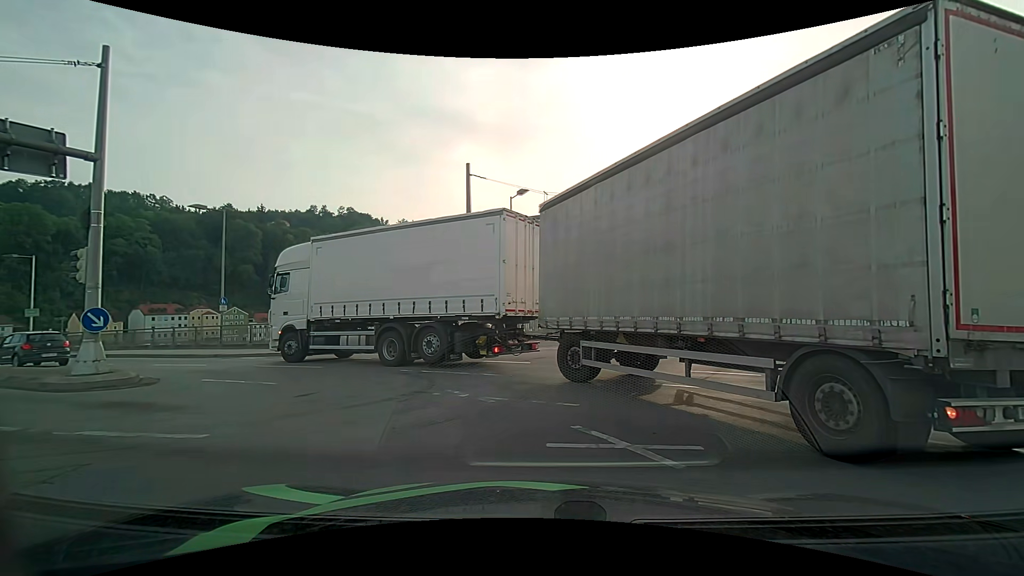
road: primary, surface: asphalt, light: Day
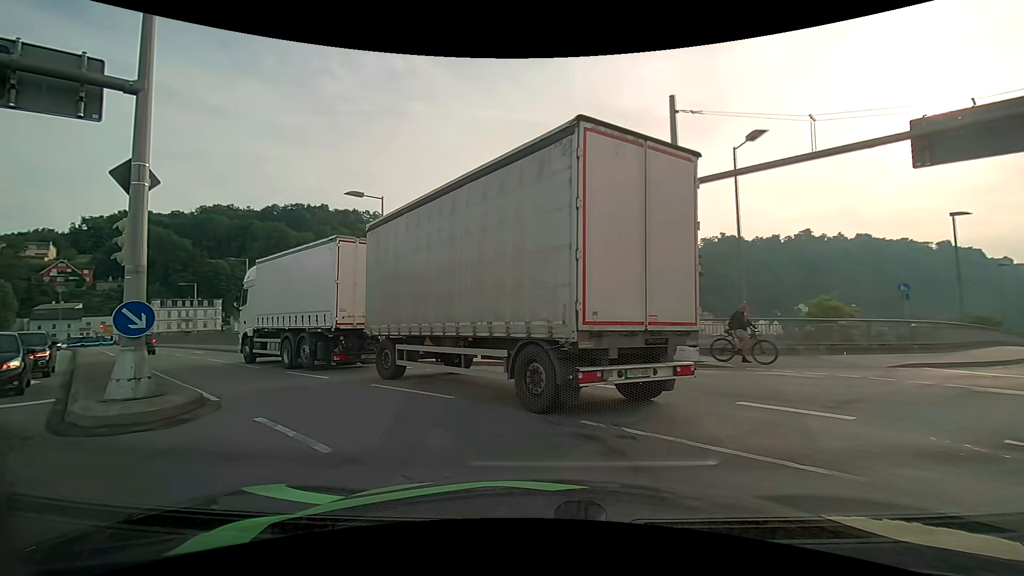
(-1.0, +6.6) m; -20°
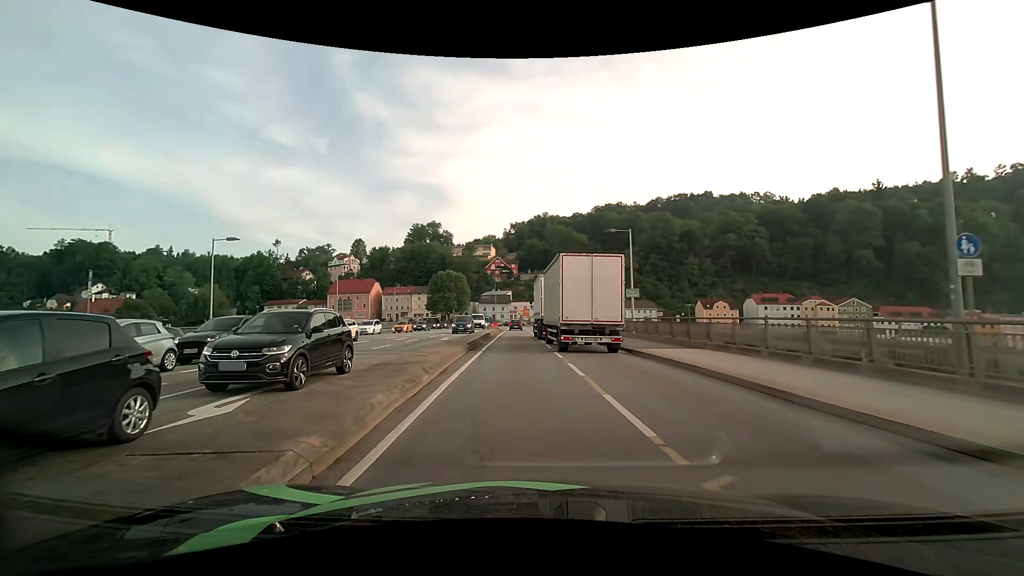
(-5.8, +12.8) m; -43°
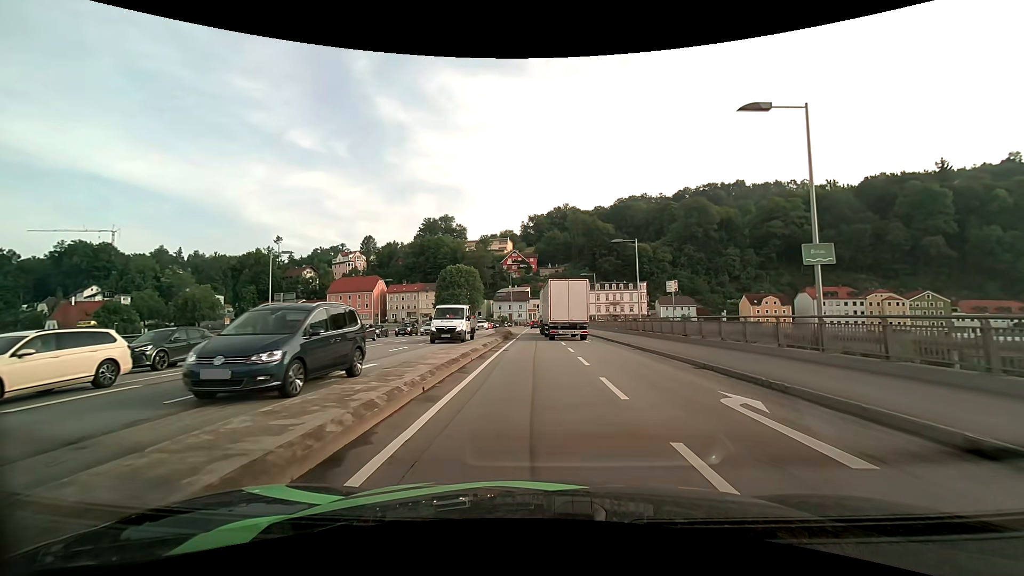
(-0.6, +20.9) m; -2°
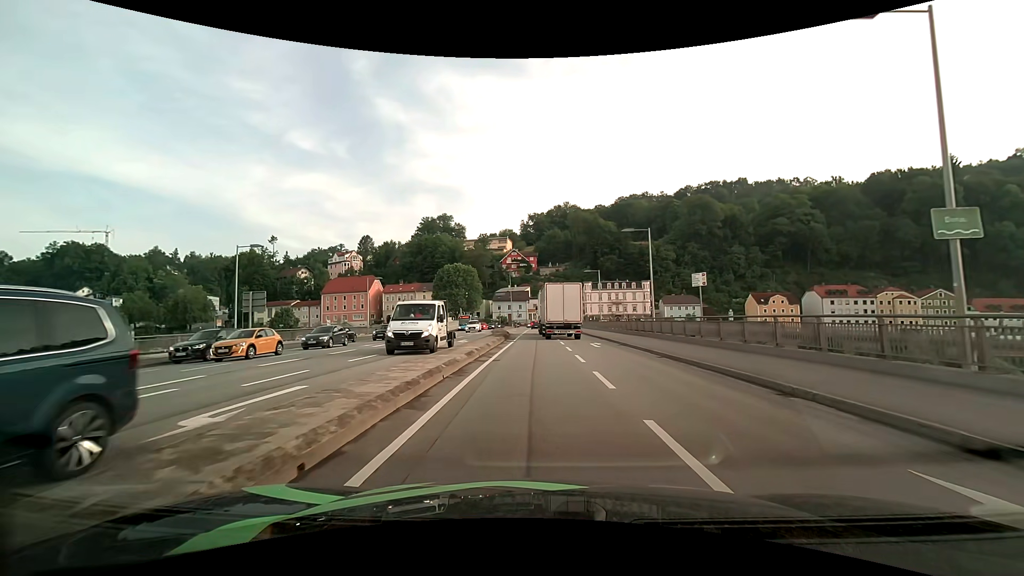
(0.0, +4.8) m; +1°
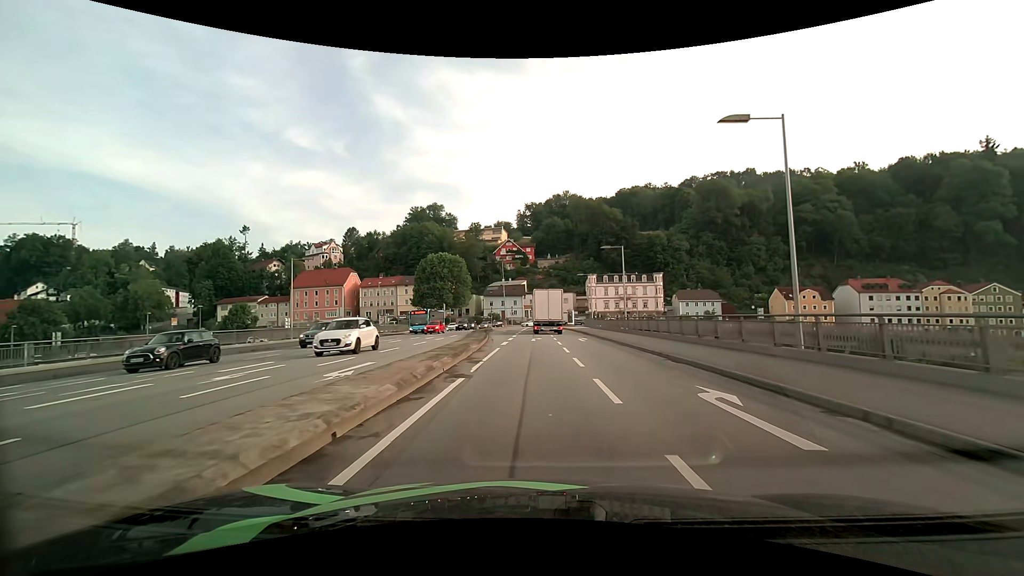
(0.0, +19.8) m; 0°
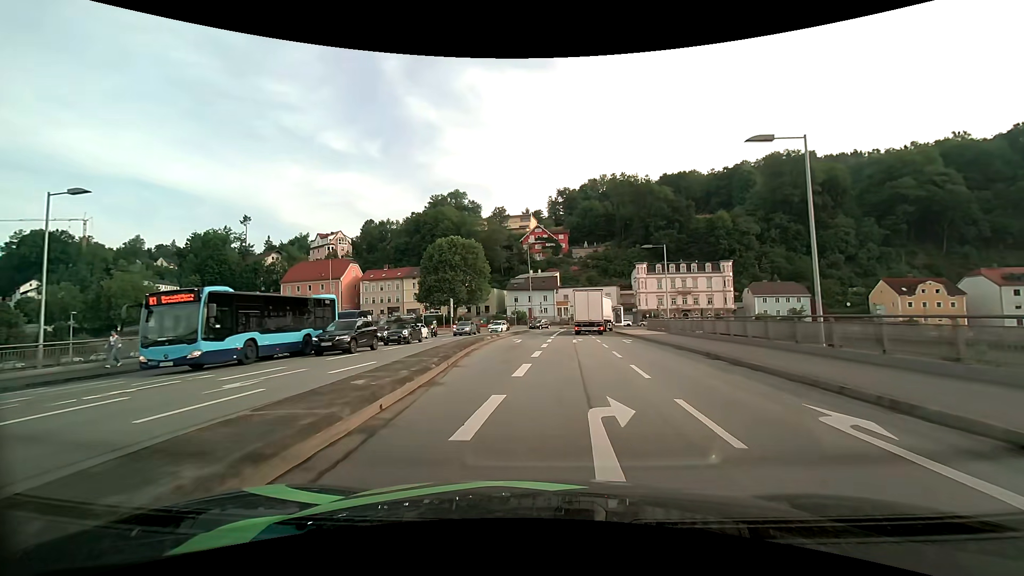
(-0.6, +26.7) m; -4°
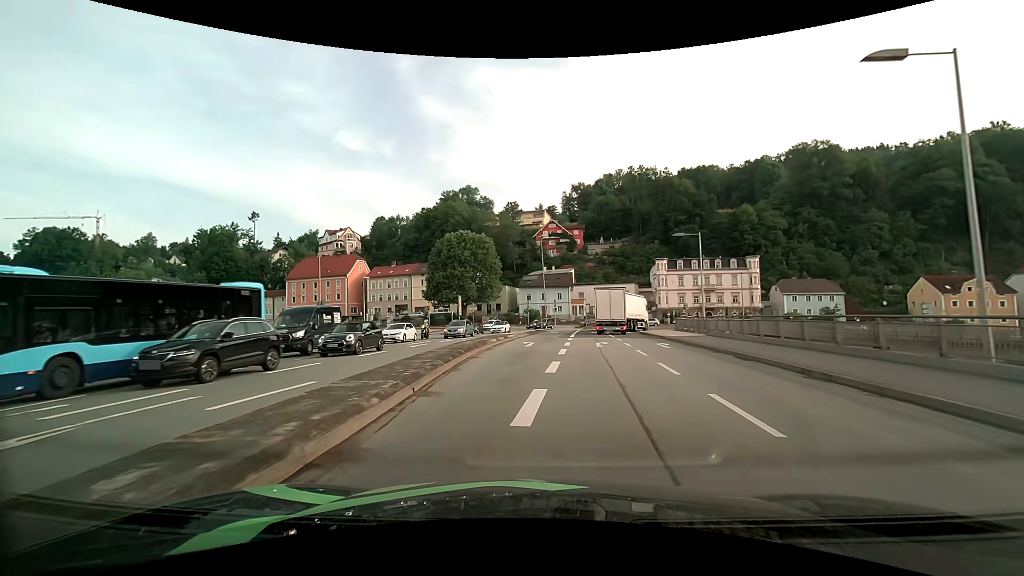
(-0.1, +5.4) m; -2°
(0, +10) (0, +20) (0, +30) (+1, +40) (+2, +50) (+3, +60) (+2, +70) (-2, +79) (-8, +86) (-17, +91) m
